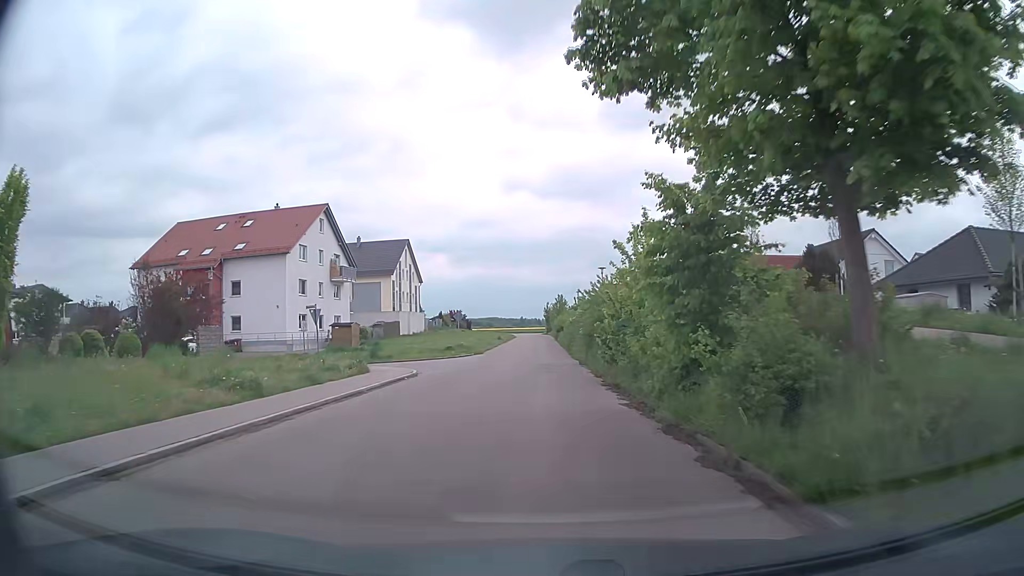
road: residential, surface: asphalt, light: Day
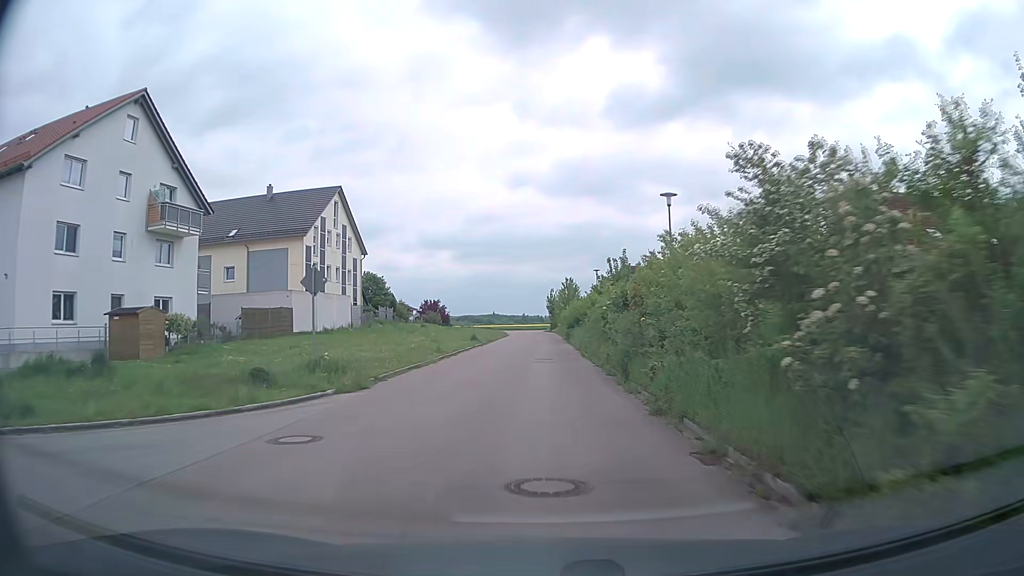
(-0.1, +31.5) m; 0°
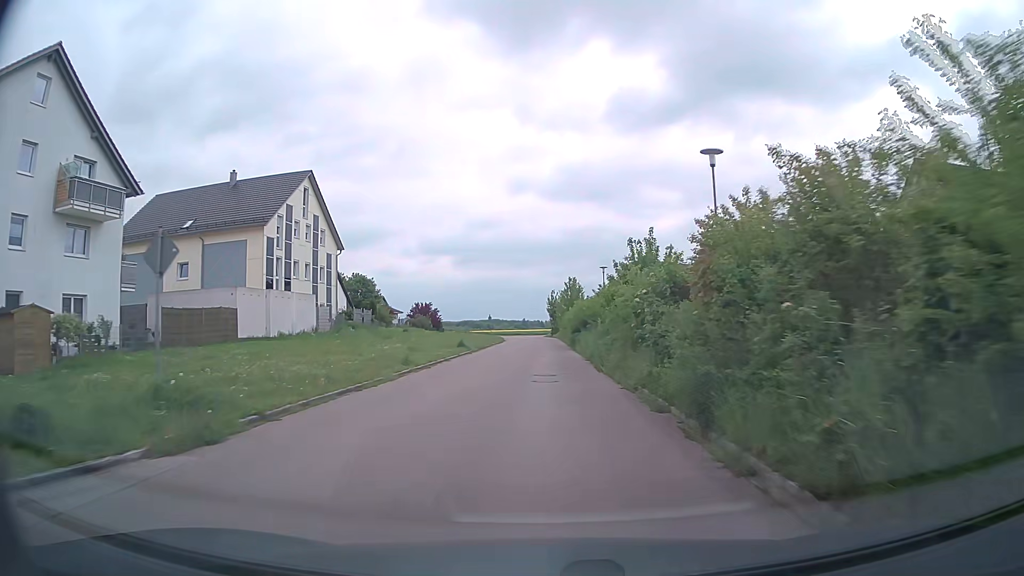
(0.0, +7.8) m; 0°
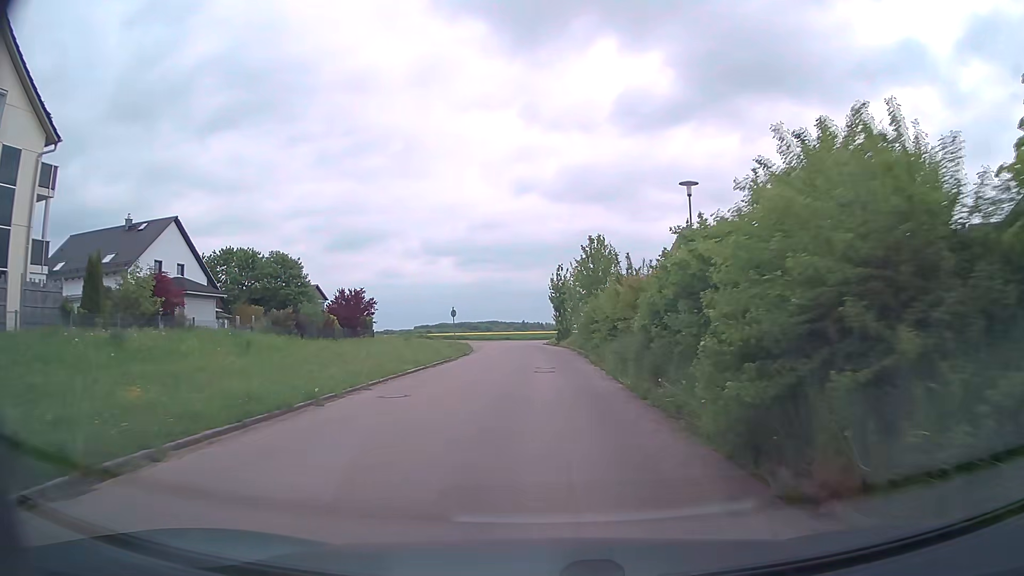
(+0.1, +36.7) m; 0°
(0, +10) (0, +20) (0, +30) (-1, +40) (-1, +50) (-1, +60) (+1, +70) (+5, +78) (+14, +84) (+22, +80) m
